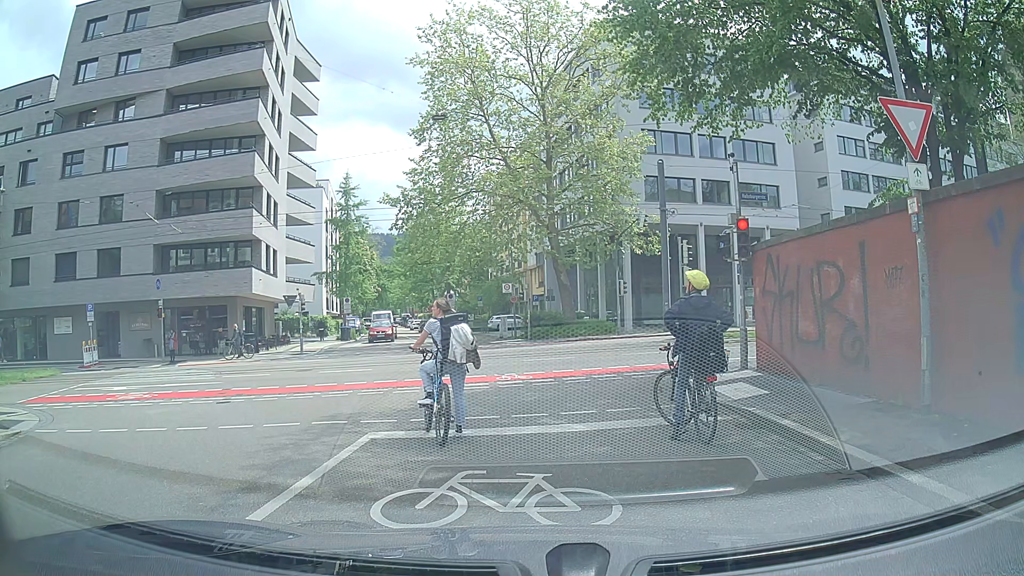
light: Day
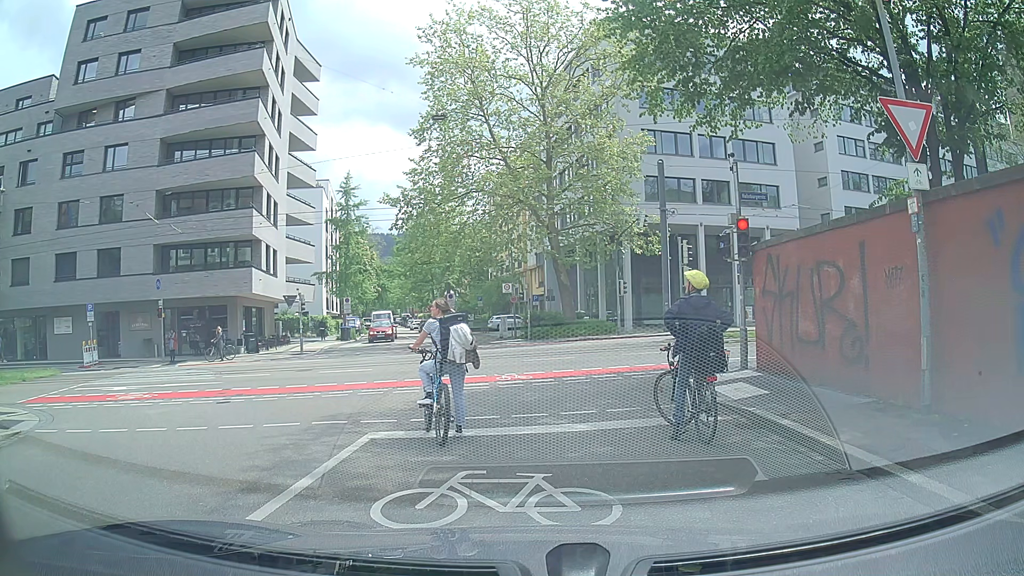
(0.0, 0.0) m; 0°
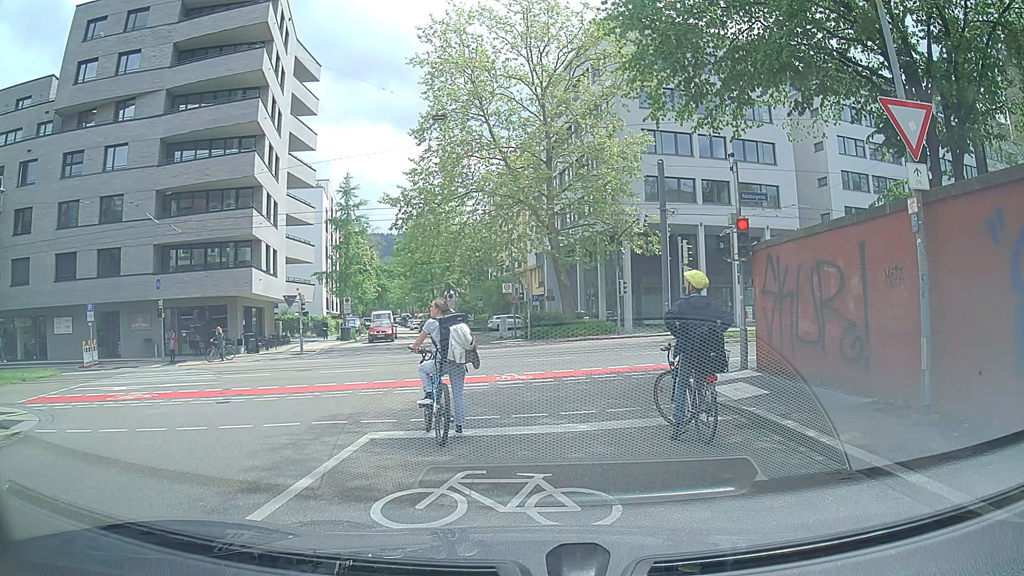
(0.0, 0.0) m; 0°
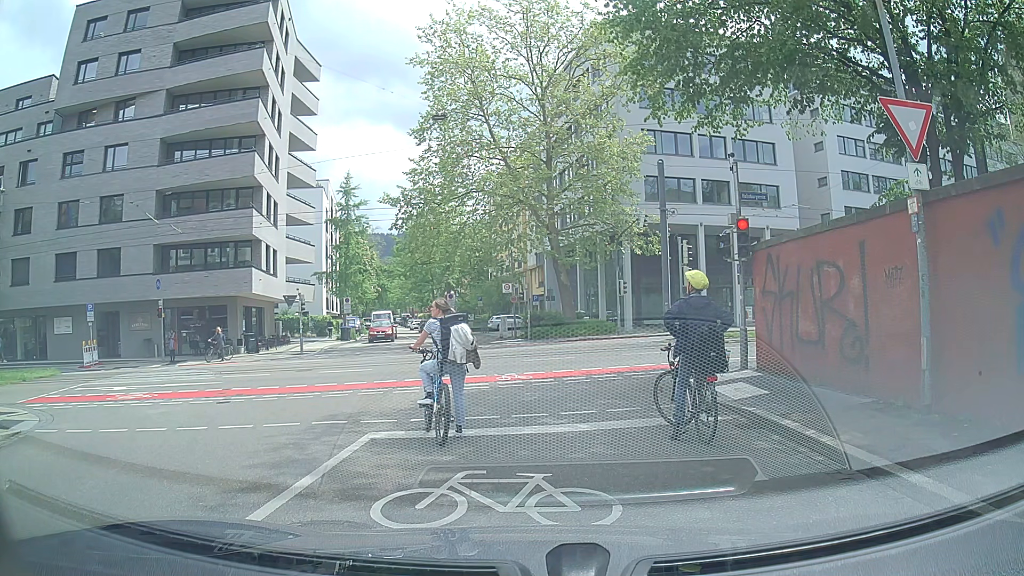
(0.0, 0.0) m; 0°
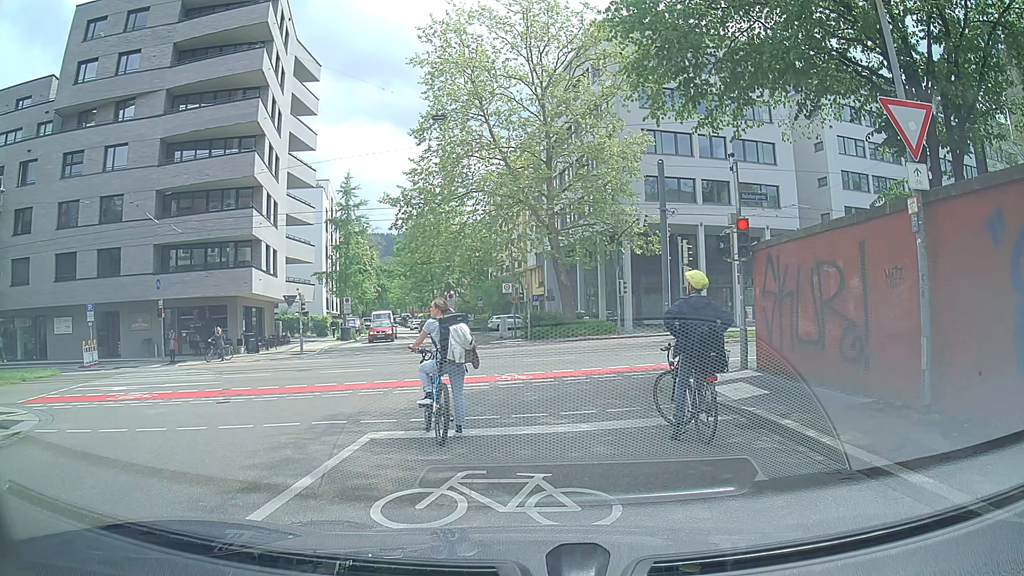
(0.0, 0.0) m; 0°
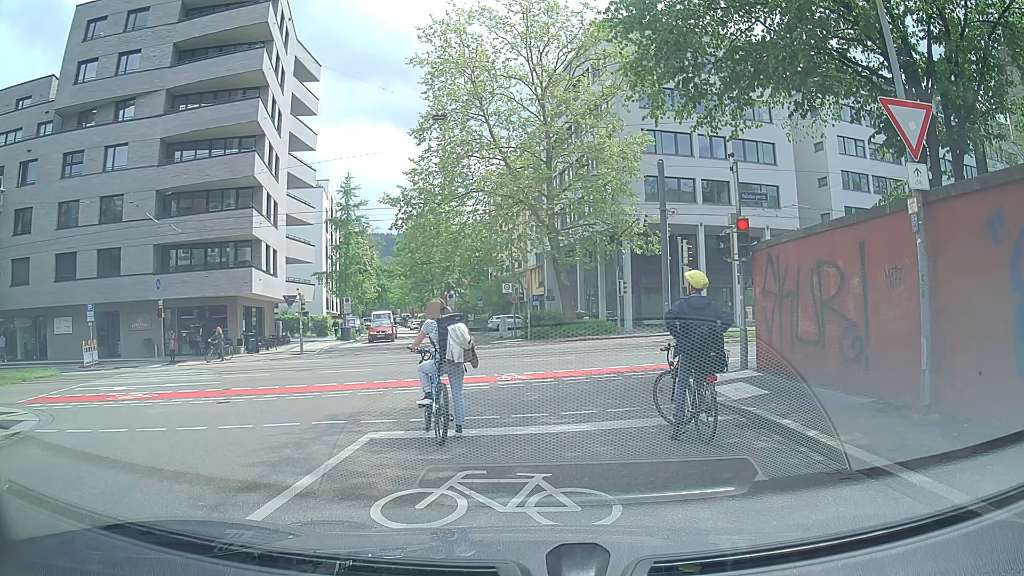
(0.0, 0.0) m; 0°
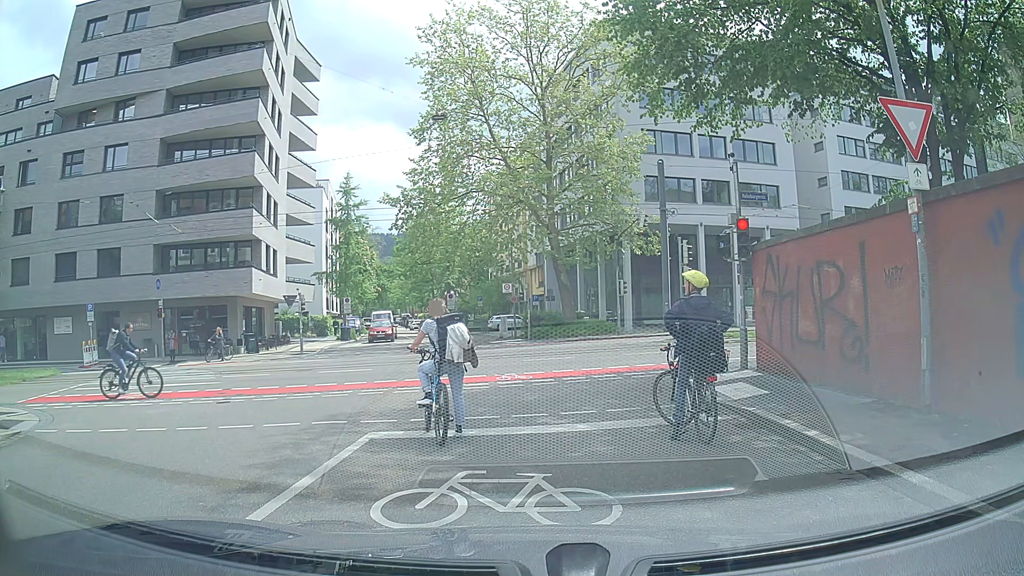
(0.0, 0.0) m; 0°
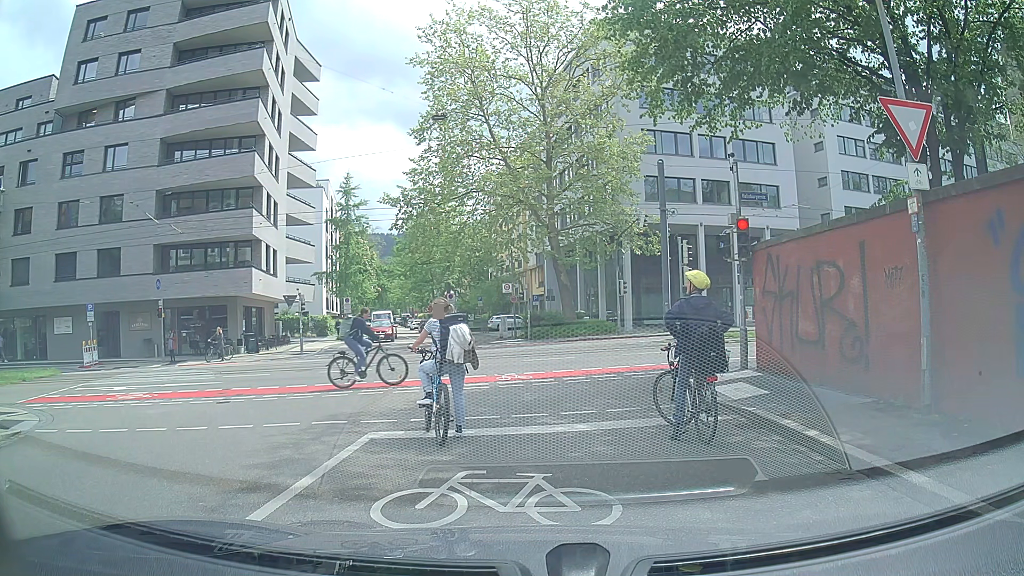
(0.0, 0.0) m; 0°
